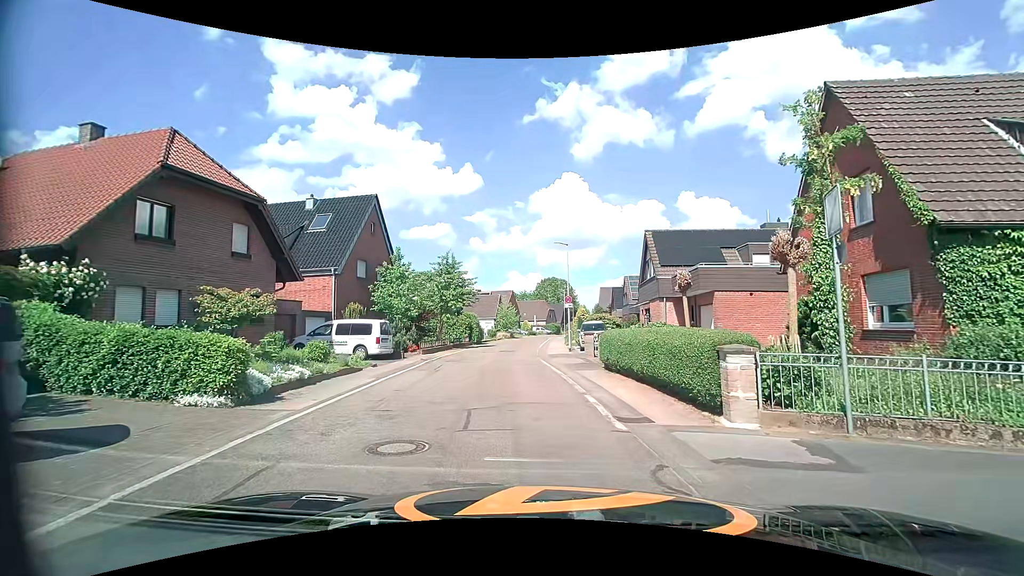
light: Day
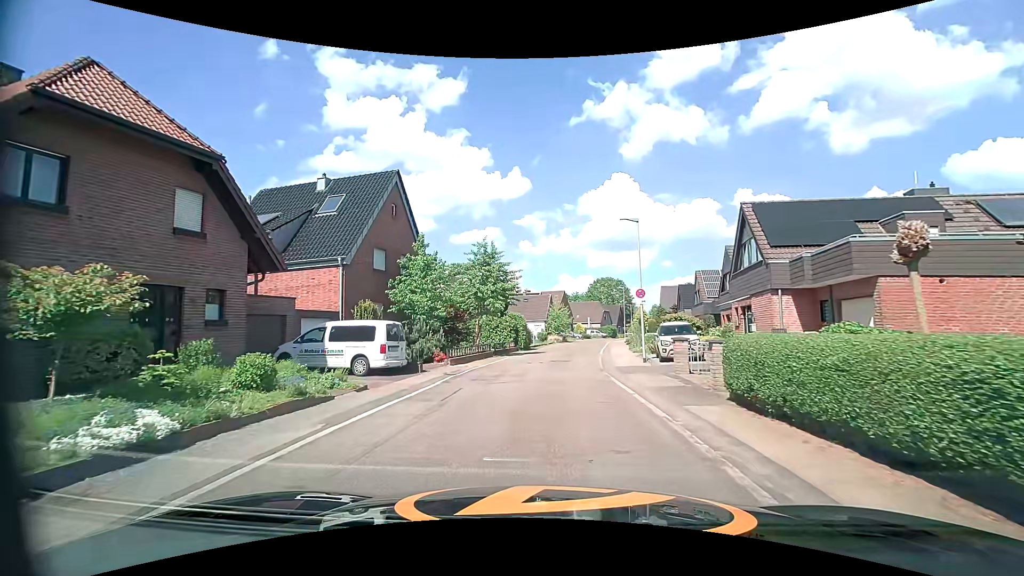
(-0.5, +6.8) m; -6°
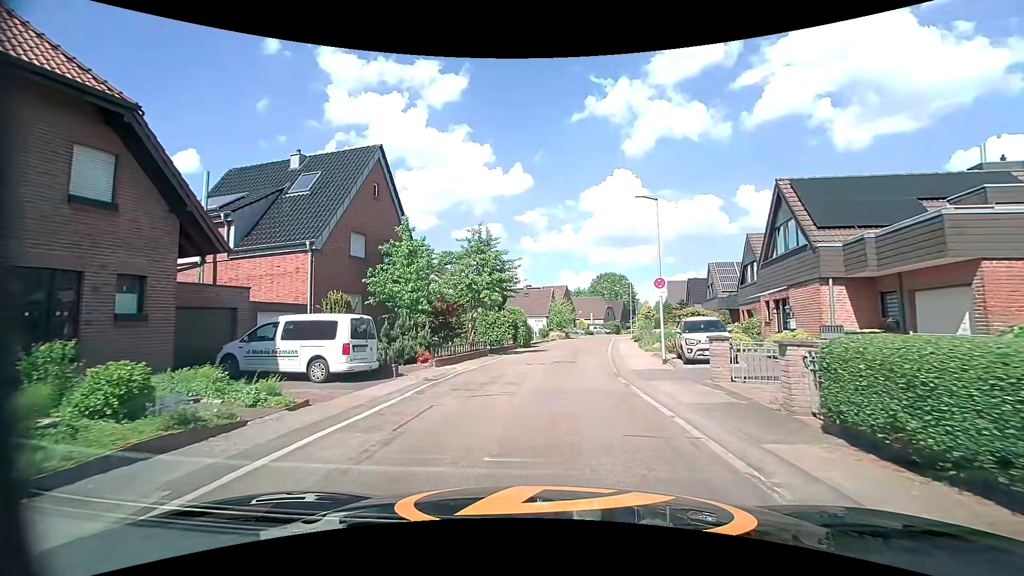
(-0.1, +3.3) m; -1°
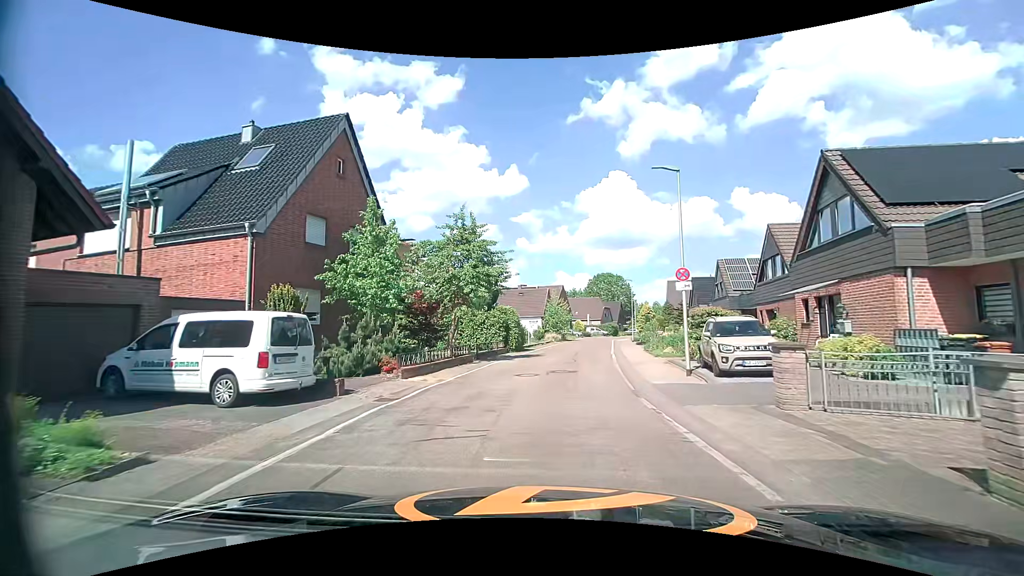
(0.0, +3.8) m; 0°
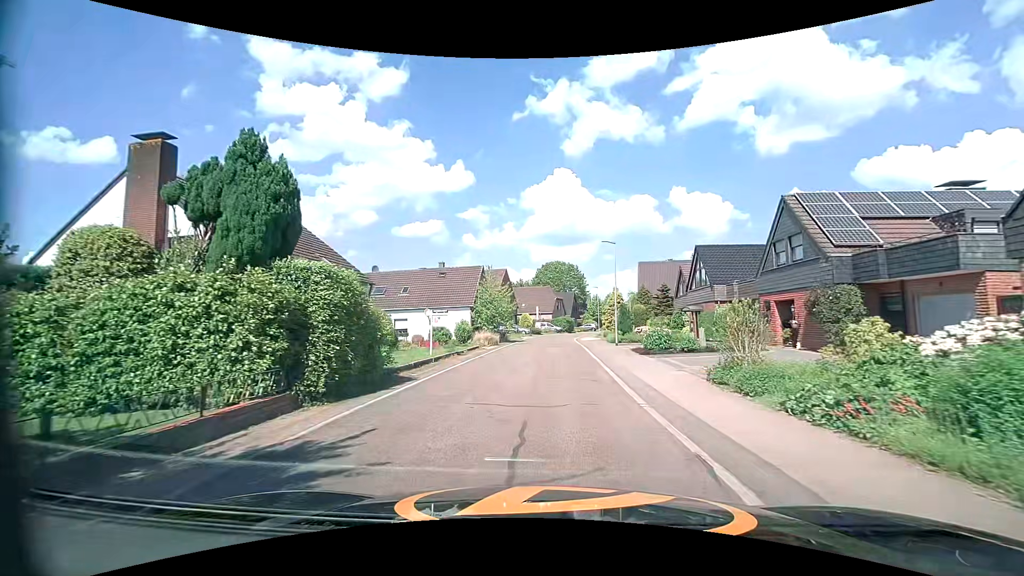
(+1.2, +20.8) m; +6°
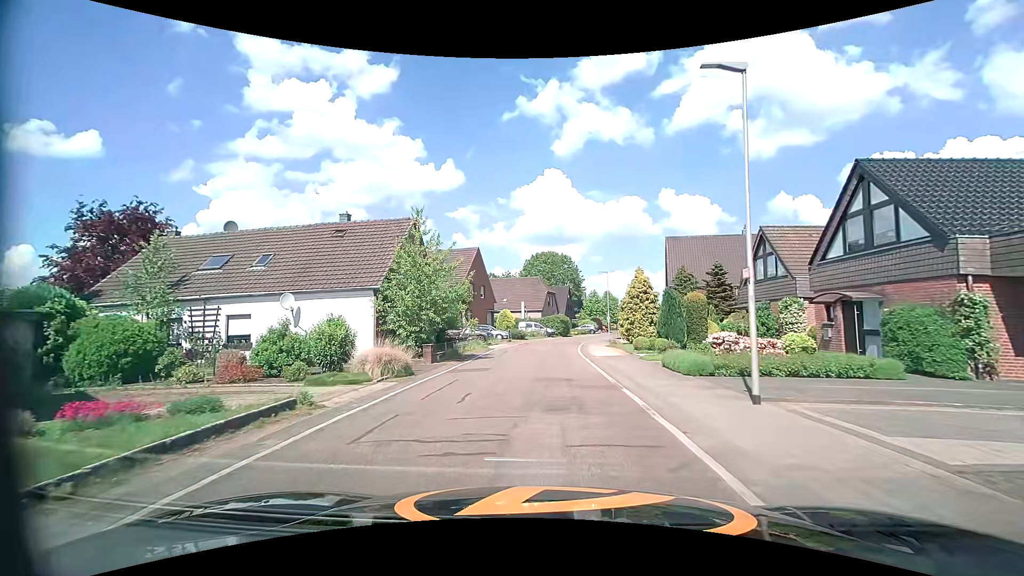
(+0.4, +20.5) m; +2°
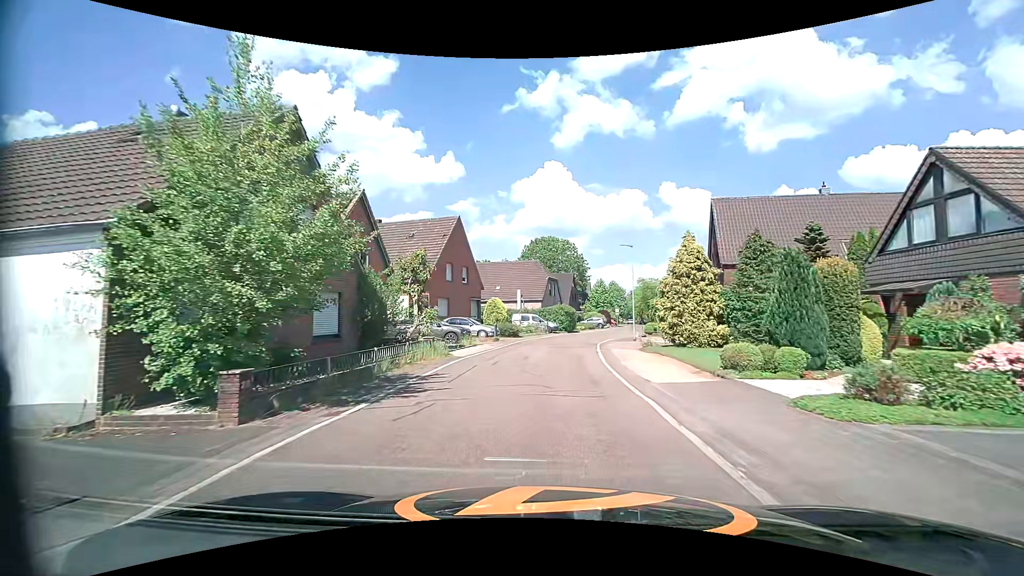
(-0.1, +12.4) m; 0°
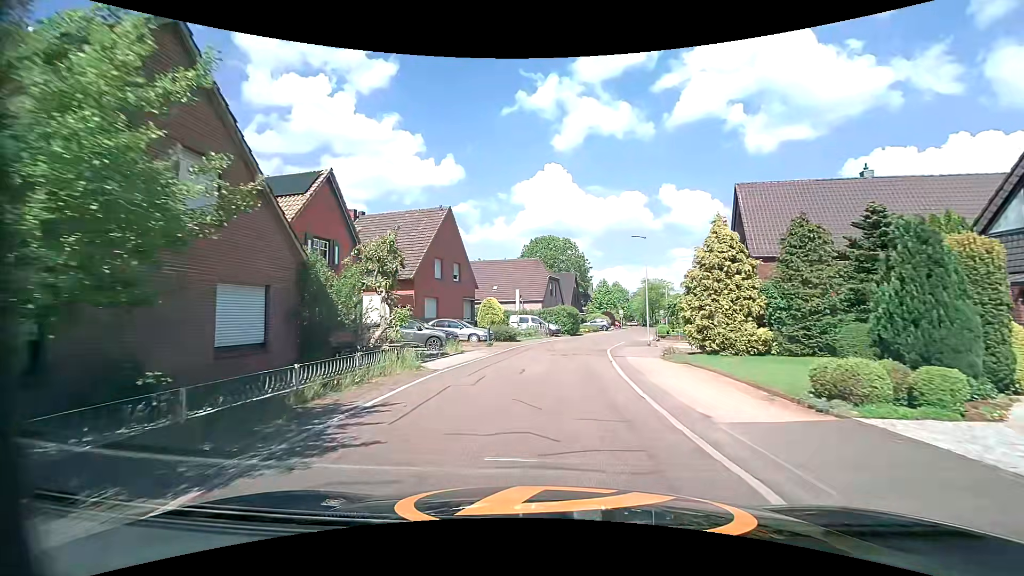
(0.0, +4.2) m; -1°
(0, +10) (+1, +20) (+3, +30) (+5, +39) (+8, +49) (+11, +59) (+14, +68) (+16, +78) (+19, +88) (+21, +97) m
